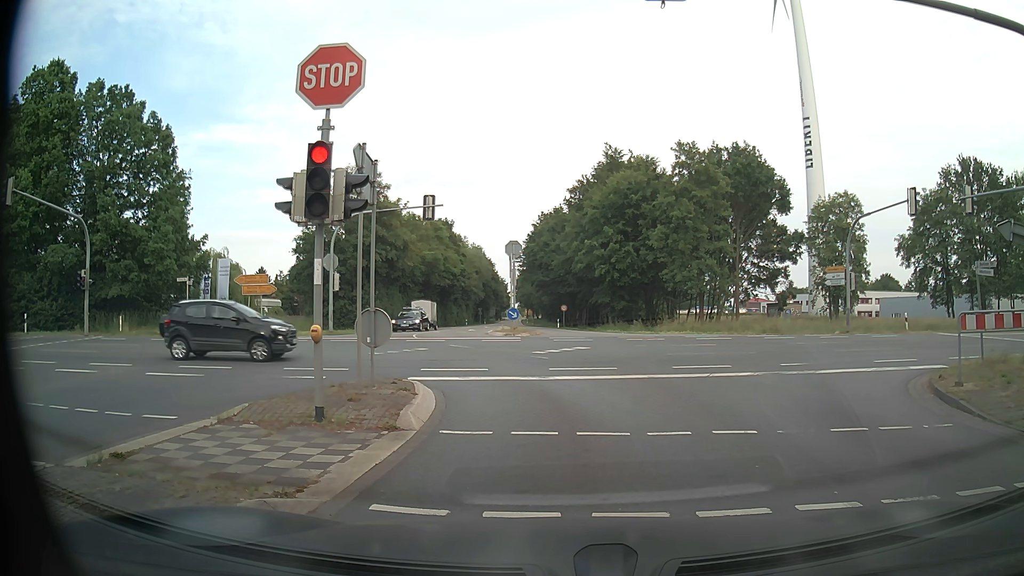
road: tertiary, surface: asphalt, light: Day
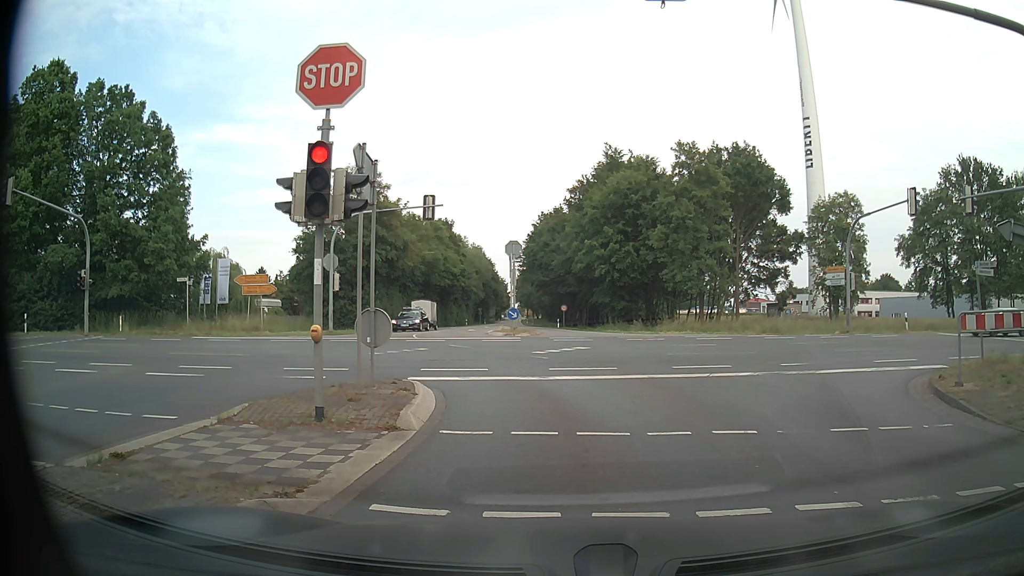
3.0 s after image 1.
(0.0, 0.0) m; 0°
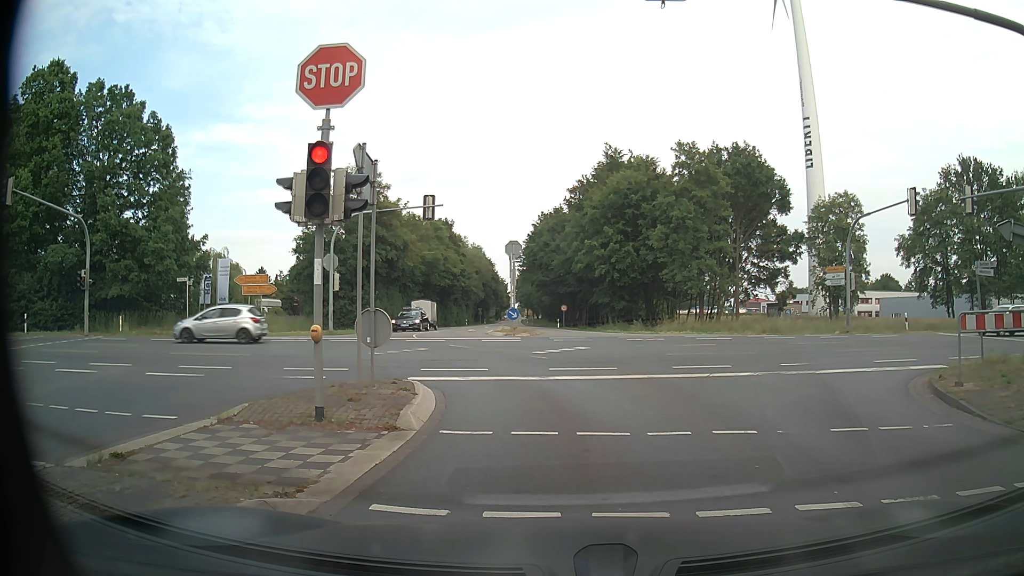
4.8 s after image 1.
(0.0, 0.0) m; 0°
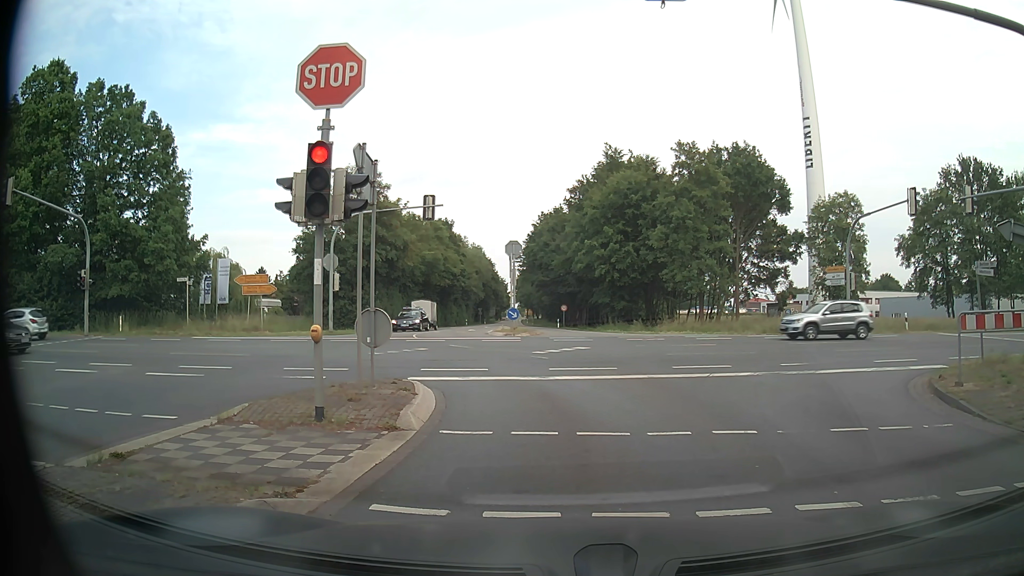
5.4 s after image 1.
(0.0, 0.0) m; 0°
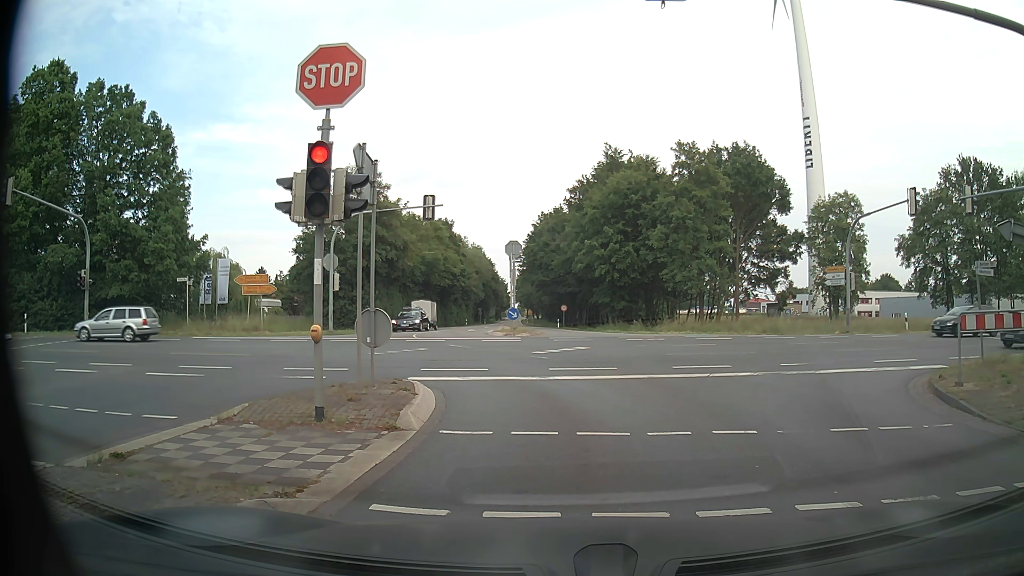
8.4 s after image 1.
(0.0, 0.0) m; 0°
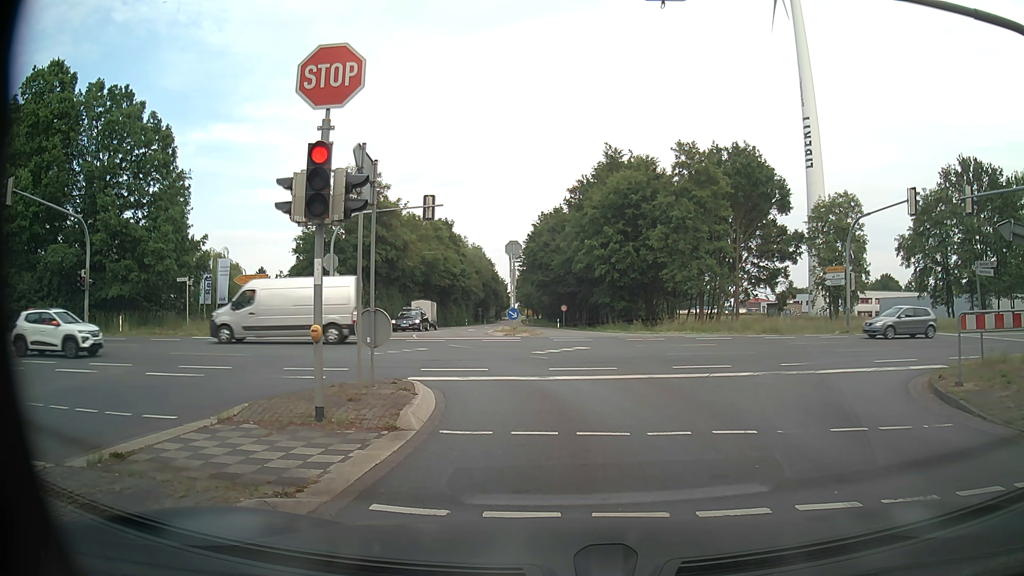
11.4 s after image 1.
(0.0, 0.0) m; 0°
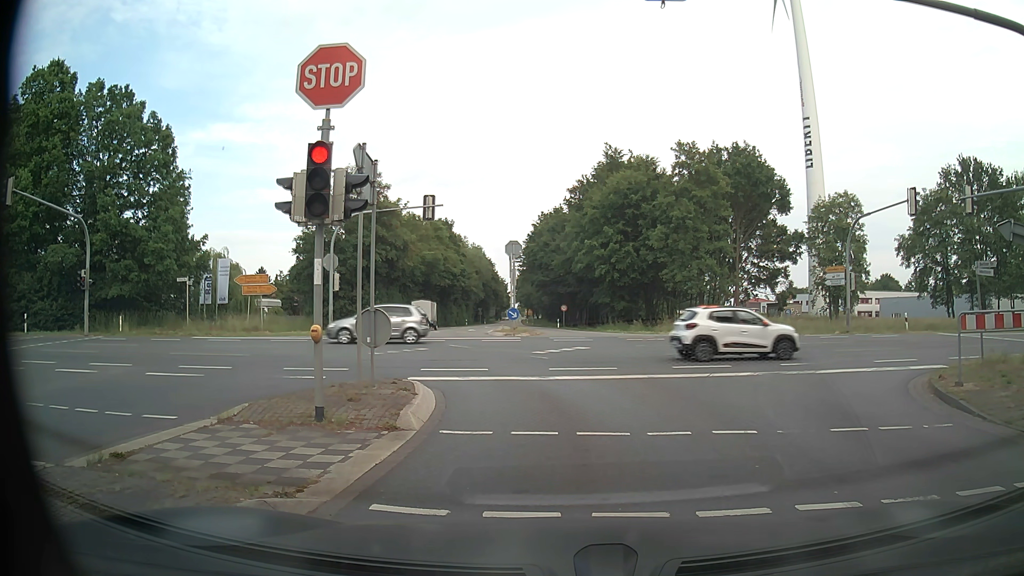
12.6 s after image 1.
(0.0, 0.0) m; 0°
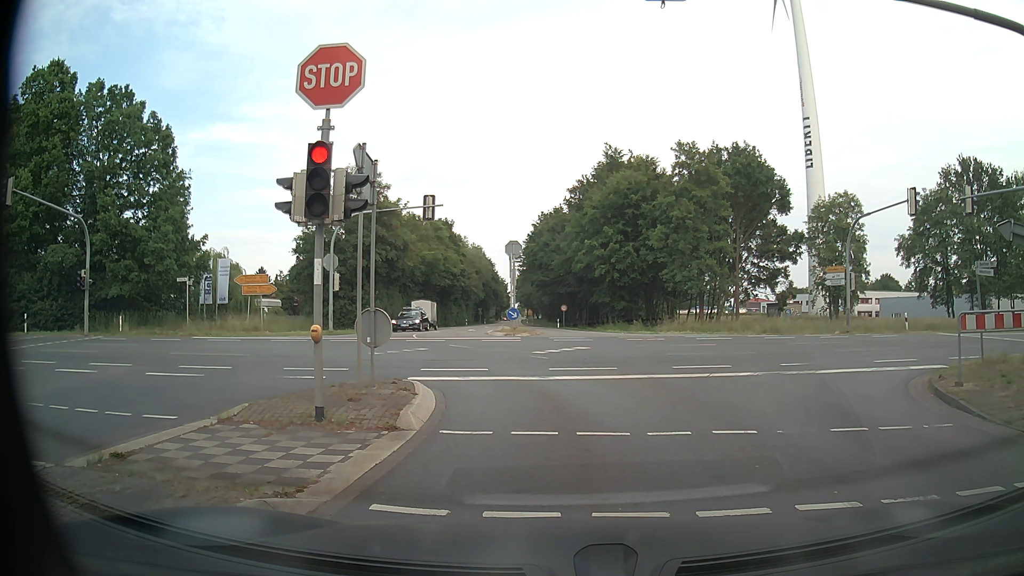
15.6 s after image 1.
(0.0, 0.0) m; 0°
(0, +10) (-3, +20) (-11, +25) (-21, +25) (-30, +23) (-40, +21) (-50, +18) (-60, +16) (-69, +14) (-79, +12) m
